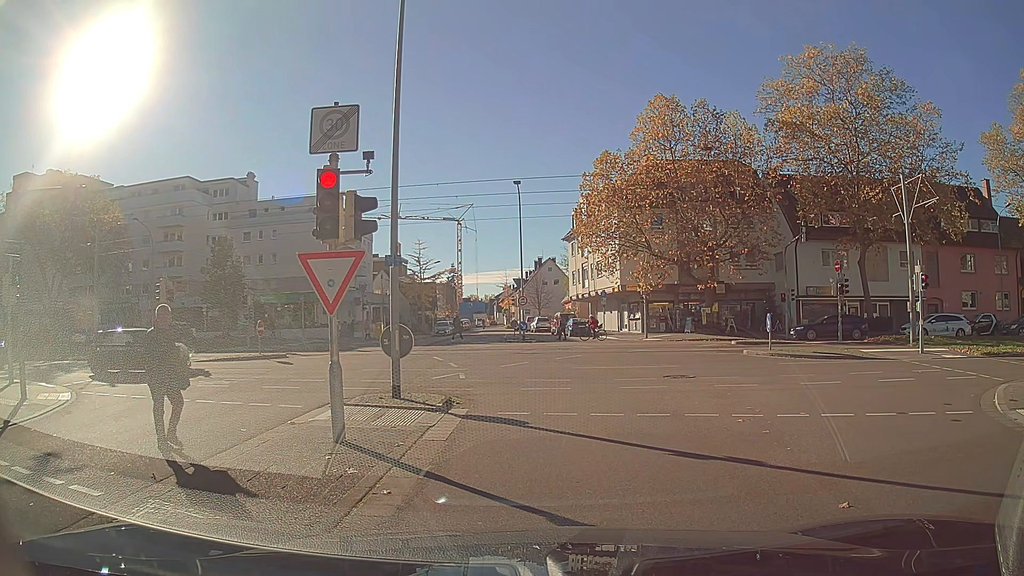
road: residential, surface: asphalt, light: Day
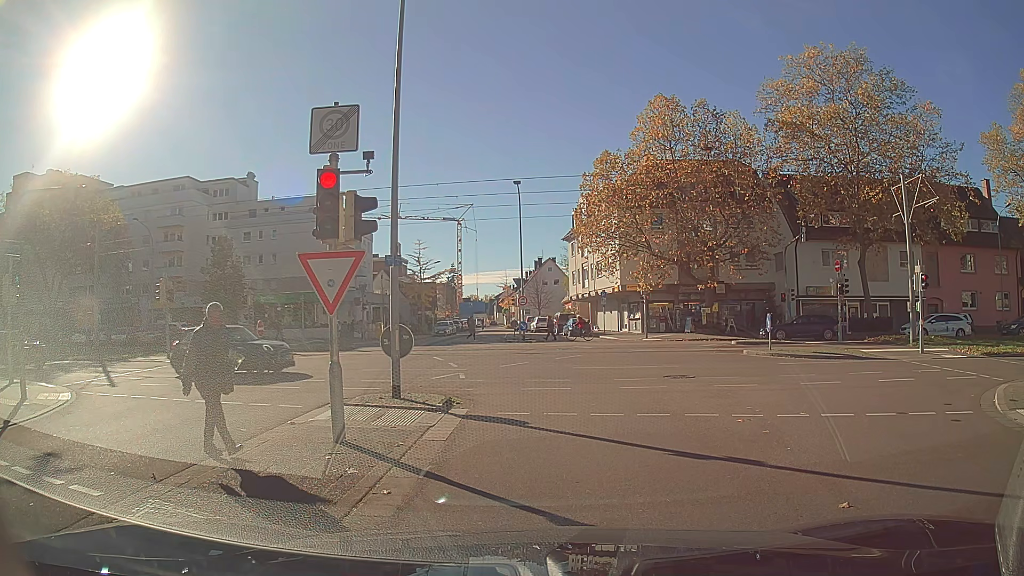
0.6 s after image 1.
(0.0, 0.0) m; 0°
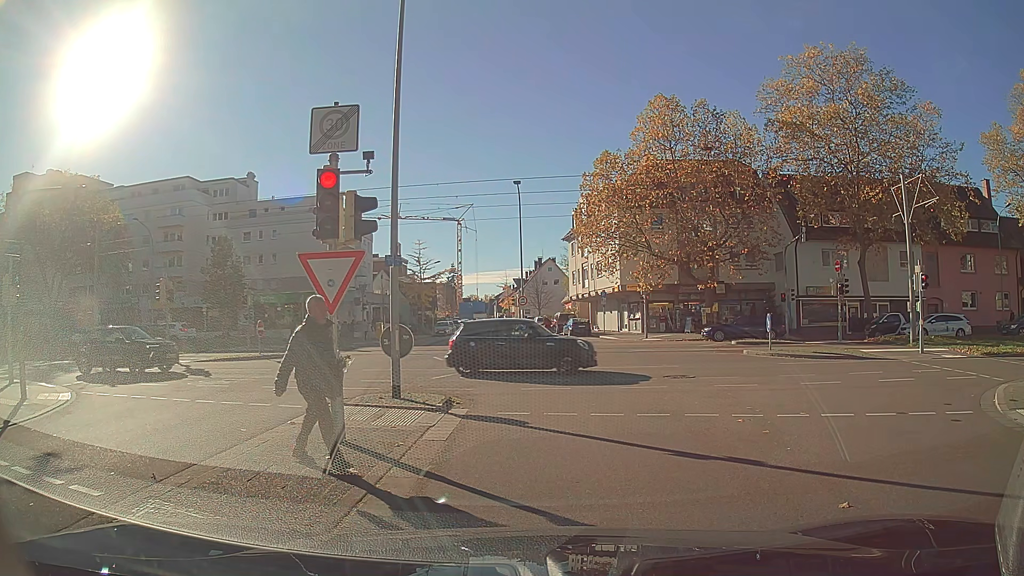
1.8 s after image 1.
(0.0, 0.0) m; 0°
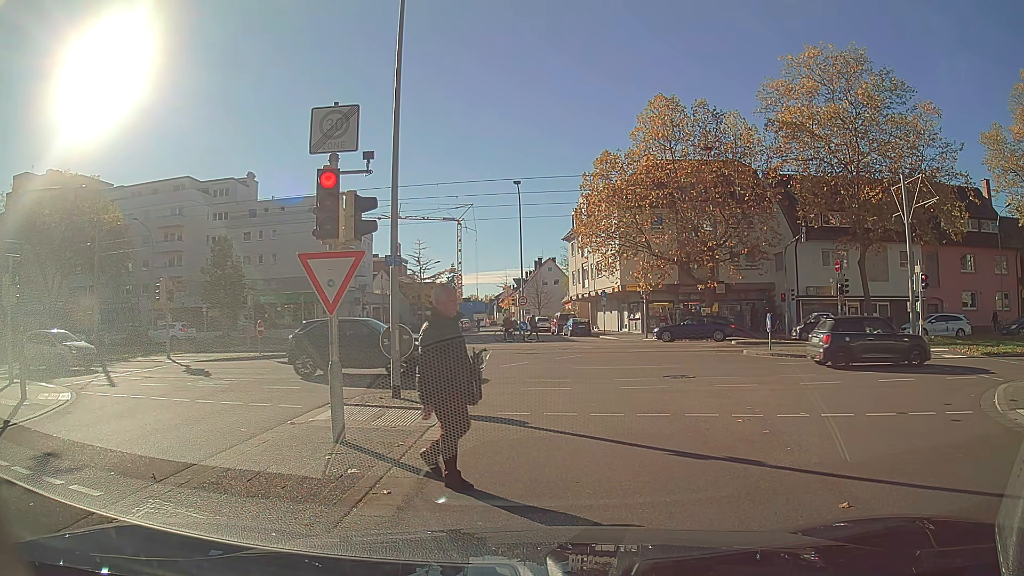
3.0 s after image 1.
(0.0, 0.0) m; 0°
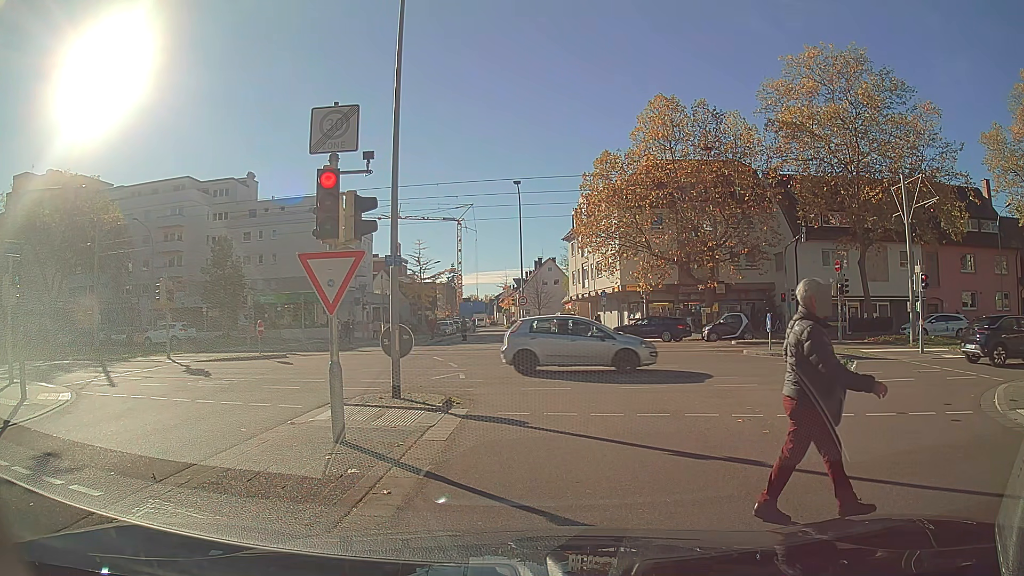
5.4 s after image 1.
(0.0, 0.0) m; 0°
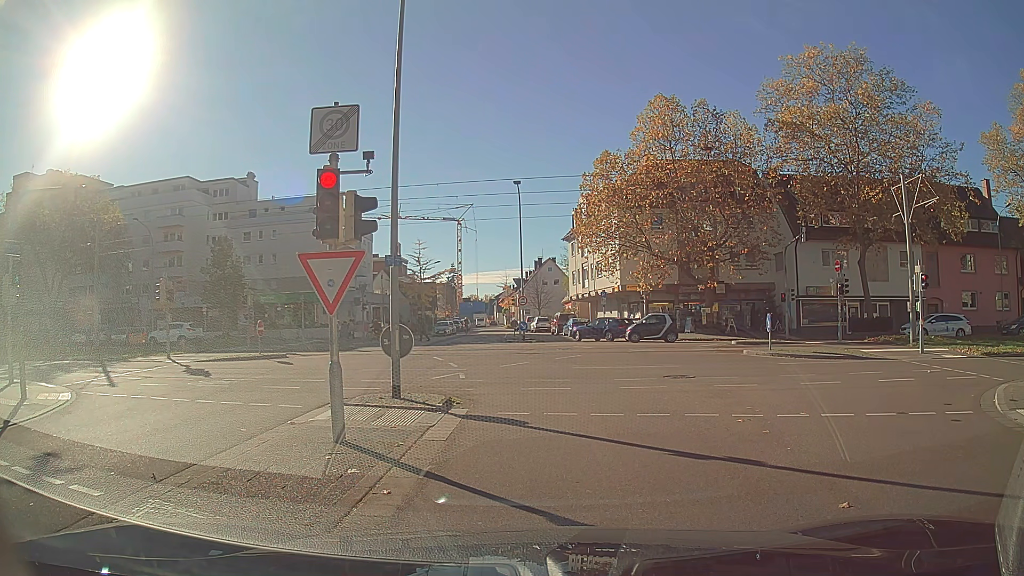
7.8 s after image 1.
(0.0, 0.0) m; 0°
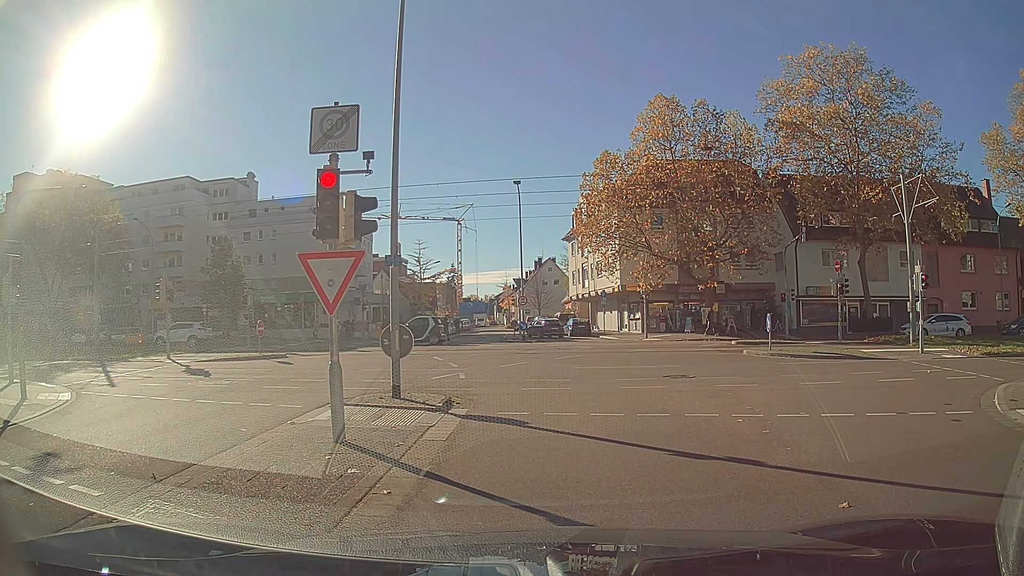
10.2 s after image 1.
(0.0, 0.0) m; 0°
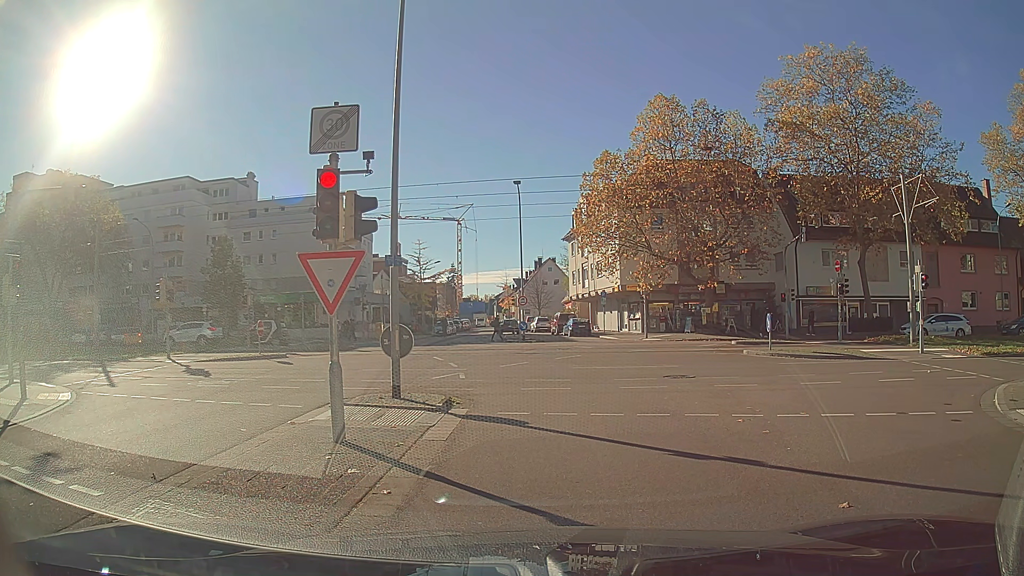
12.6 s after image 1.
(0.0, 0.0) m; 0°
(0, +10) (-1, +20) (-4, +29) (-11, +36) (-21, +38) (-31, +38) (-41, +39) (-51, +39) (-61, +40) (-71, +41) m
